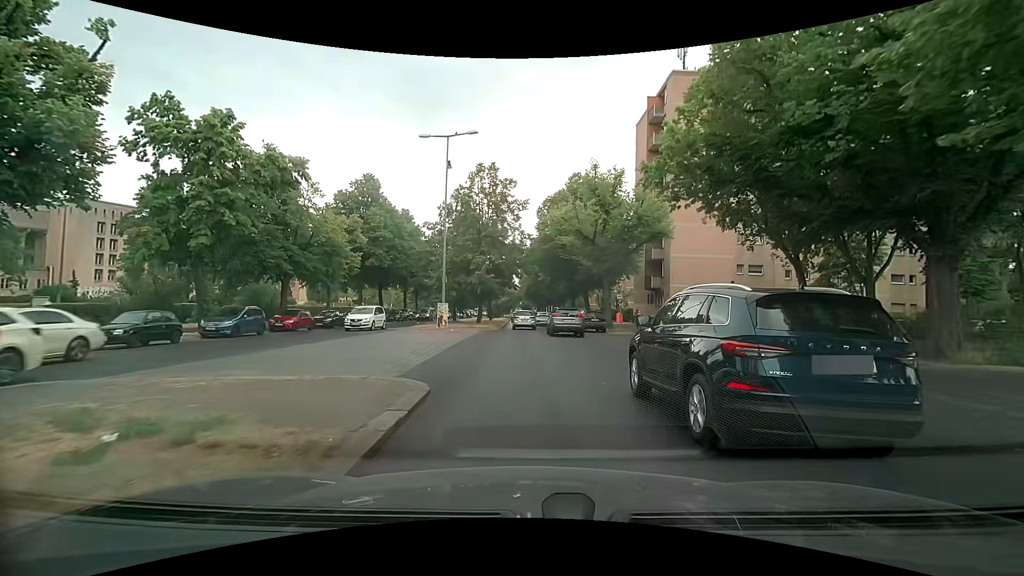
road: primary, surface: asphalt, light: Day
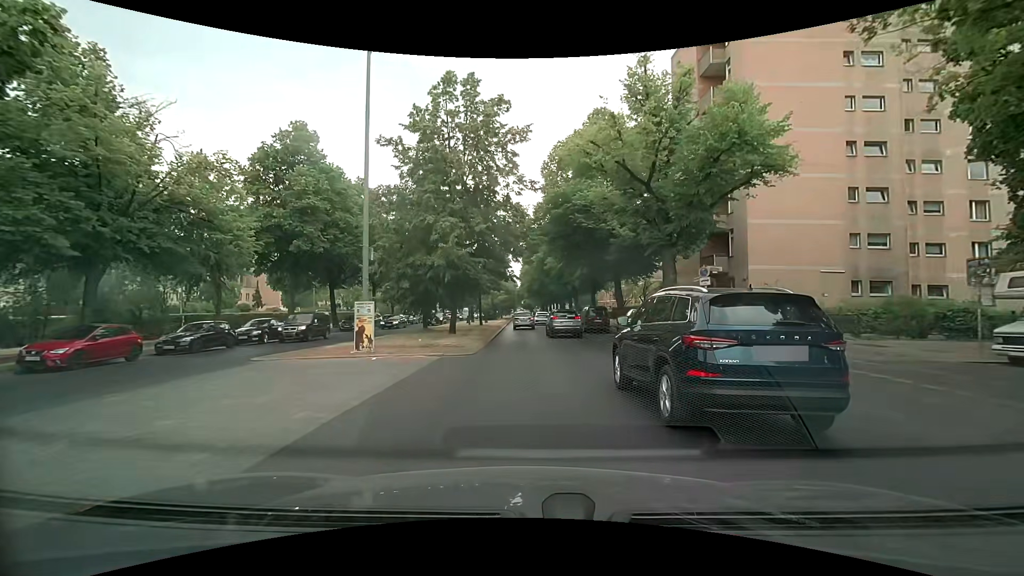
(-0.1, +16.8) m; -1°
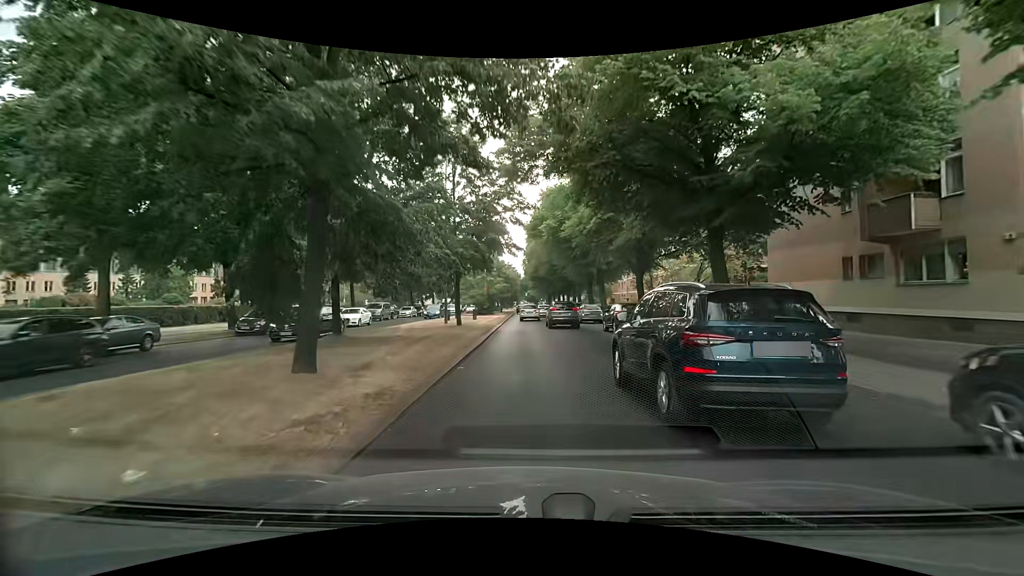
(+0.1, +17.3) m; 0°
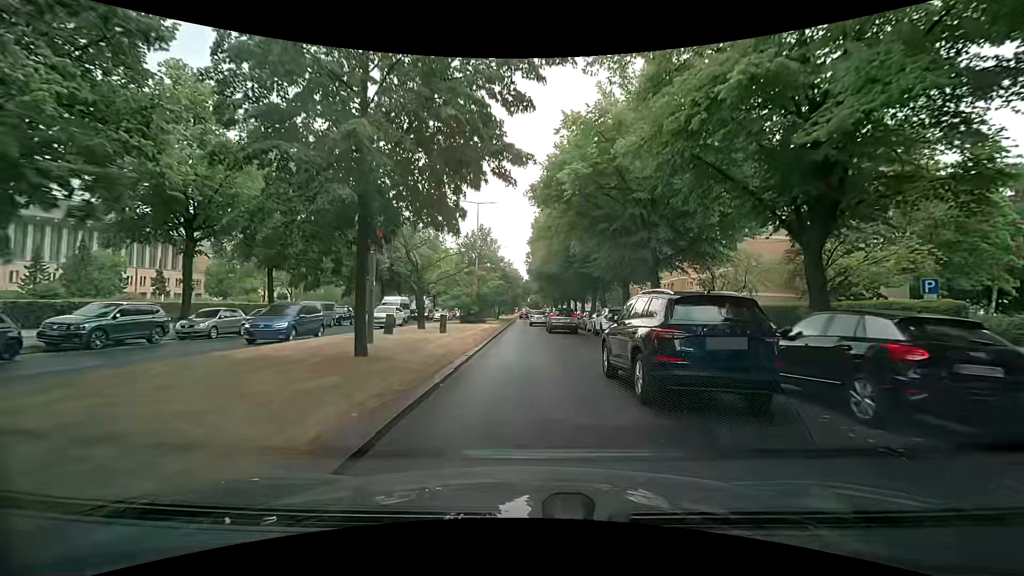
(-0.1, +17.2) m; 0°
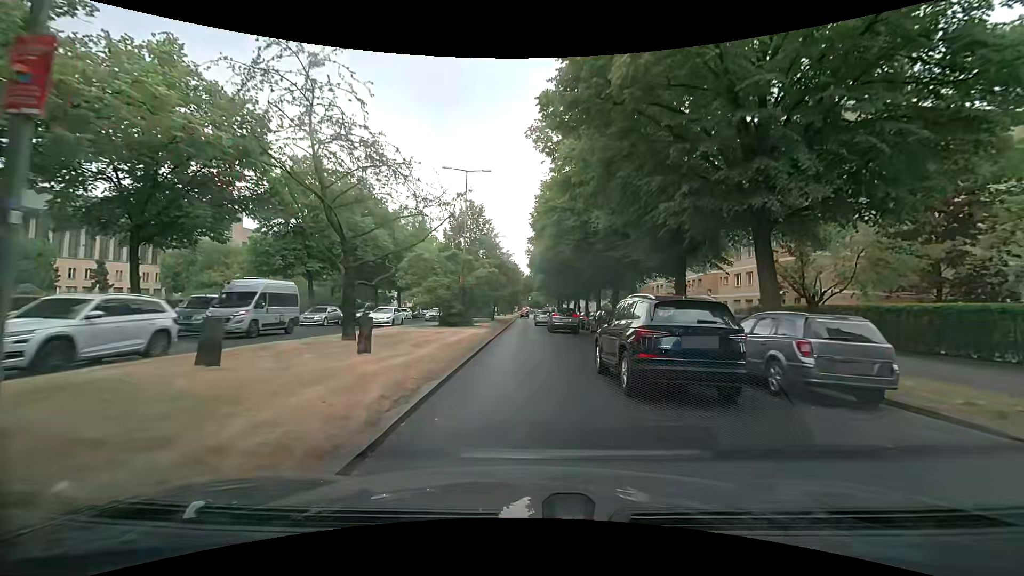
(0.0, +12.2) m; 0°
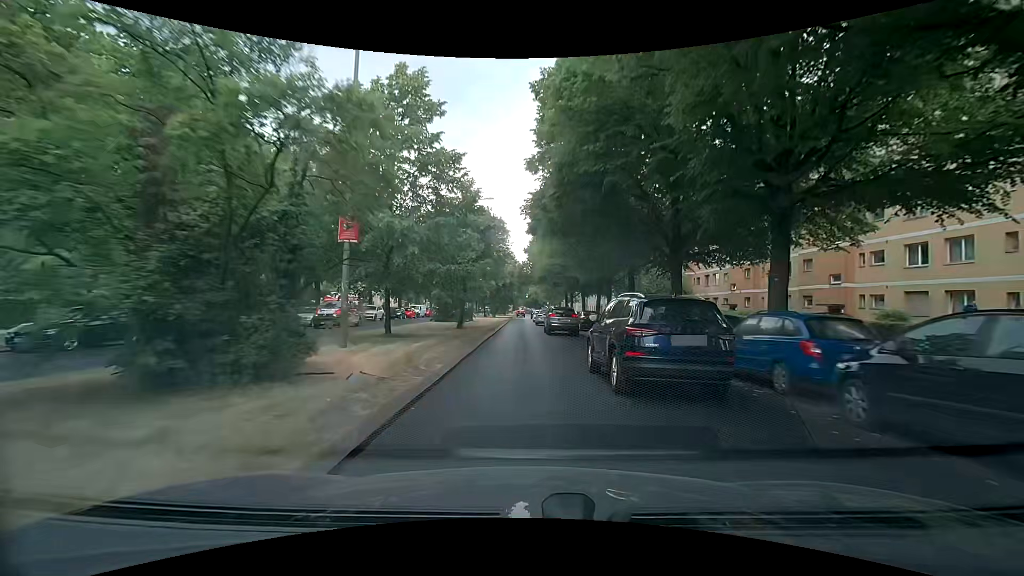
(+0.2, +26.8) m; +1°
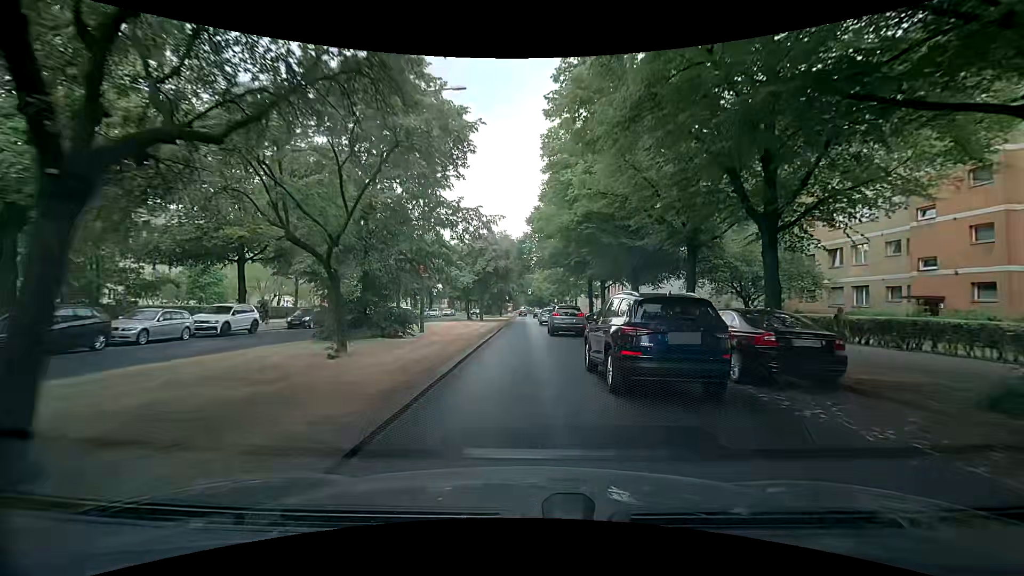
(-0.2, +26.3) m; -1°
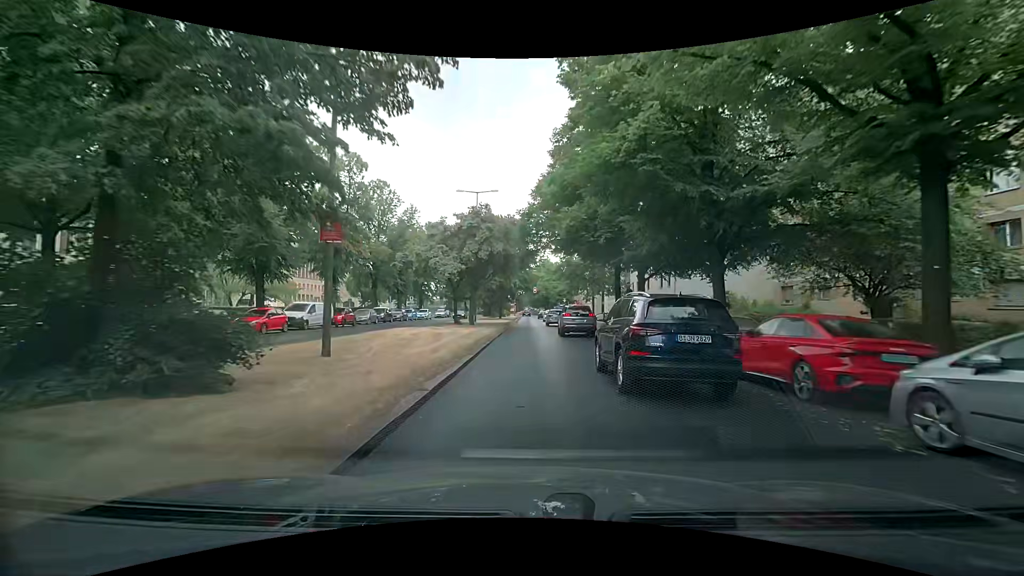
(+0.1, +13.0) m; 0°
(0, +10) (0, +20) (0, +30) (0, +40) (0, +50) (0, +60) (0, +70) (0, +80) (0, +90) (0, +100) m
